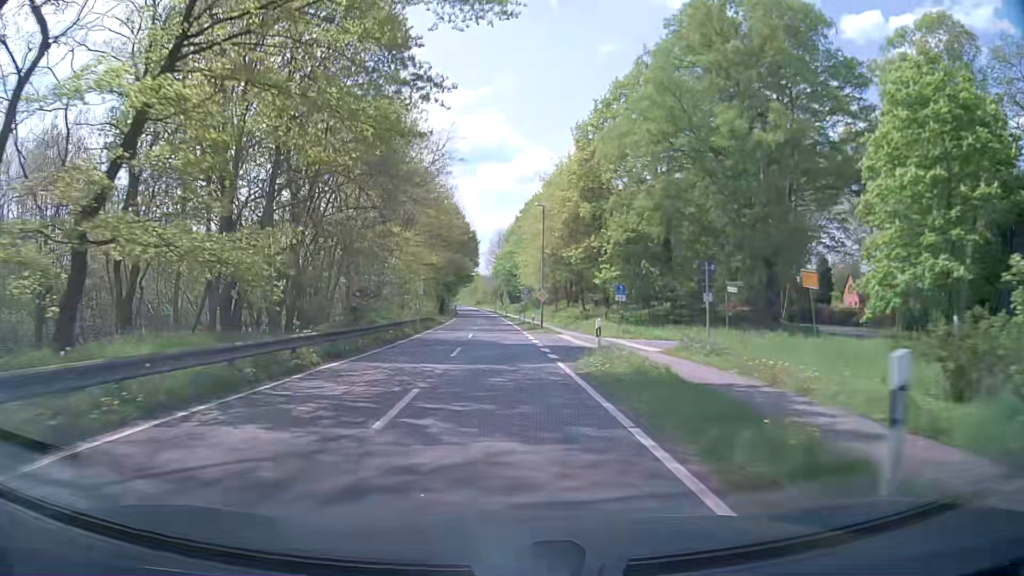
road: tertiary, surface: asphalt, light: Day
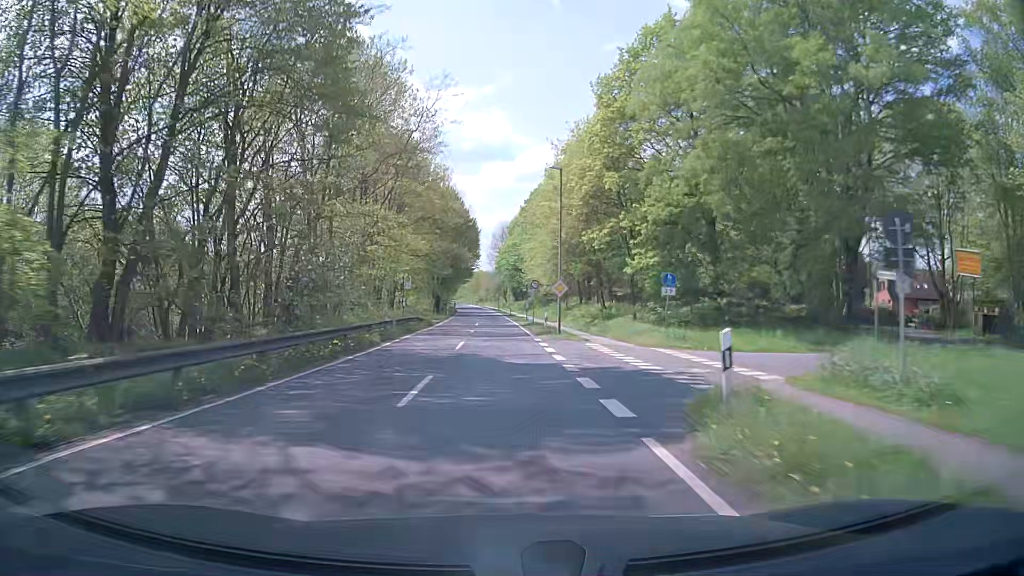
(0.0, +10.3) m; 0°
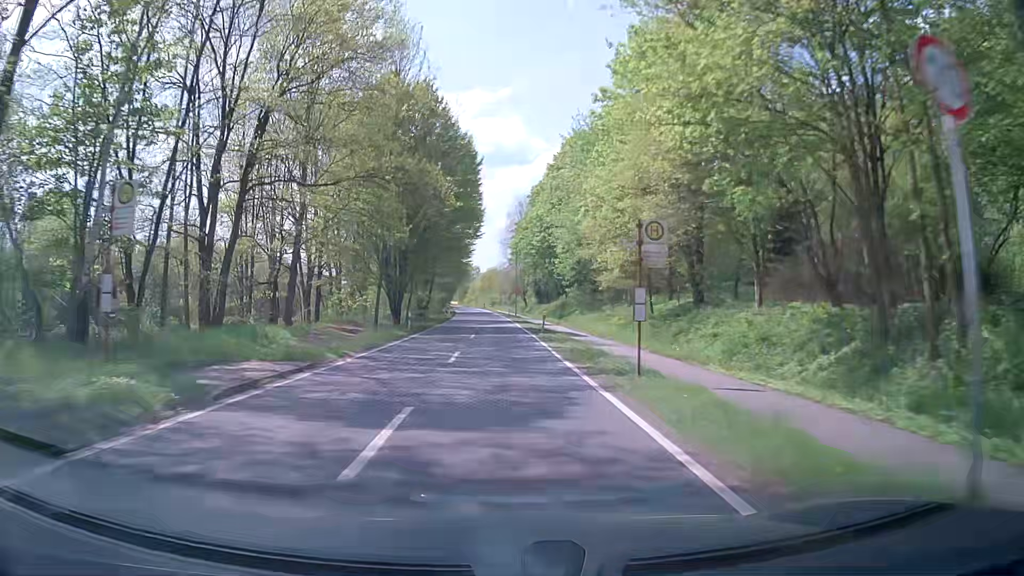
(-0.8, +41.4) m; -1°
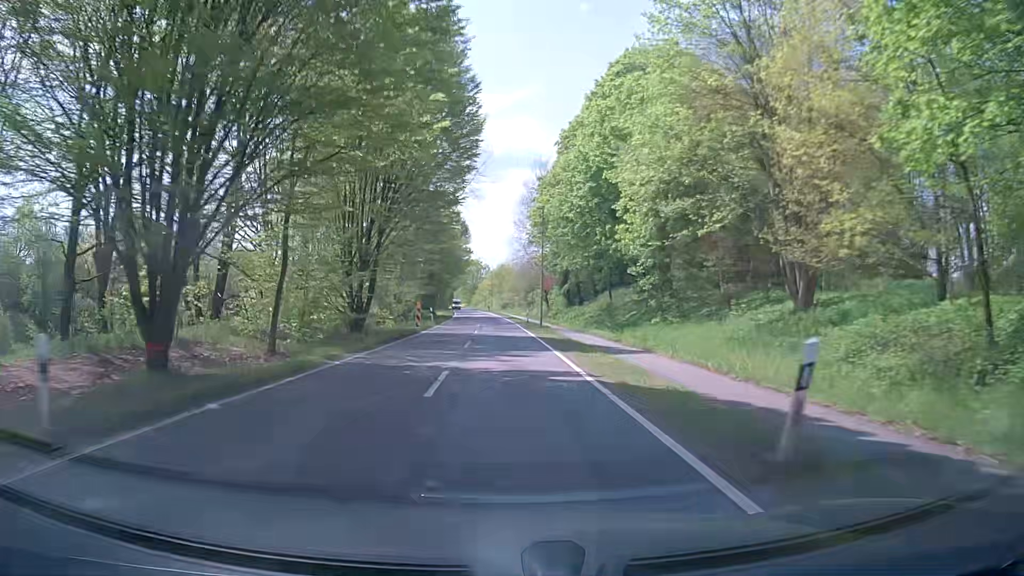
(-0.5, +30.9) m; -2°
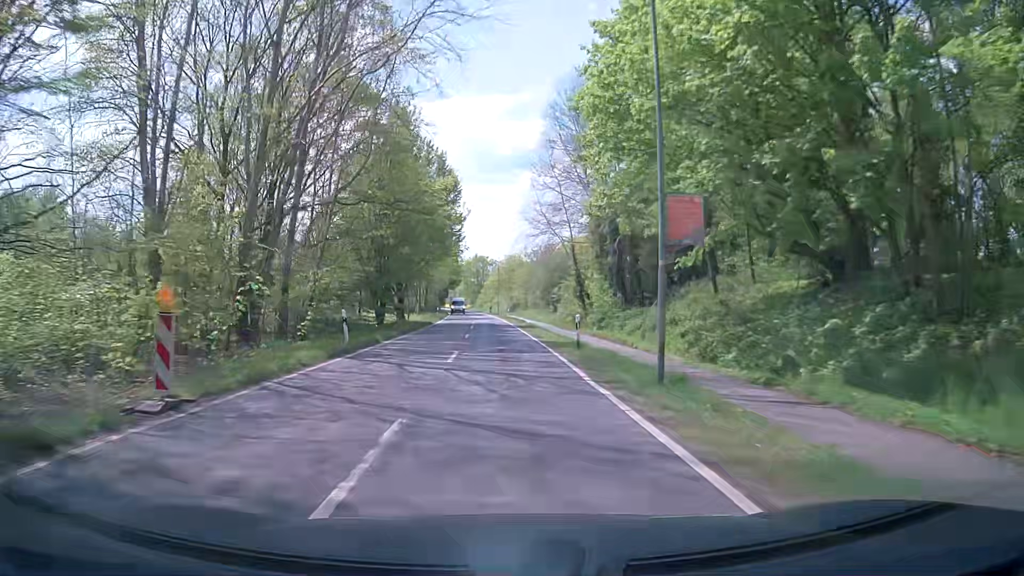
(0.0, +30.7) m; -1°
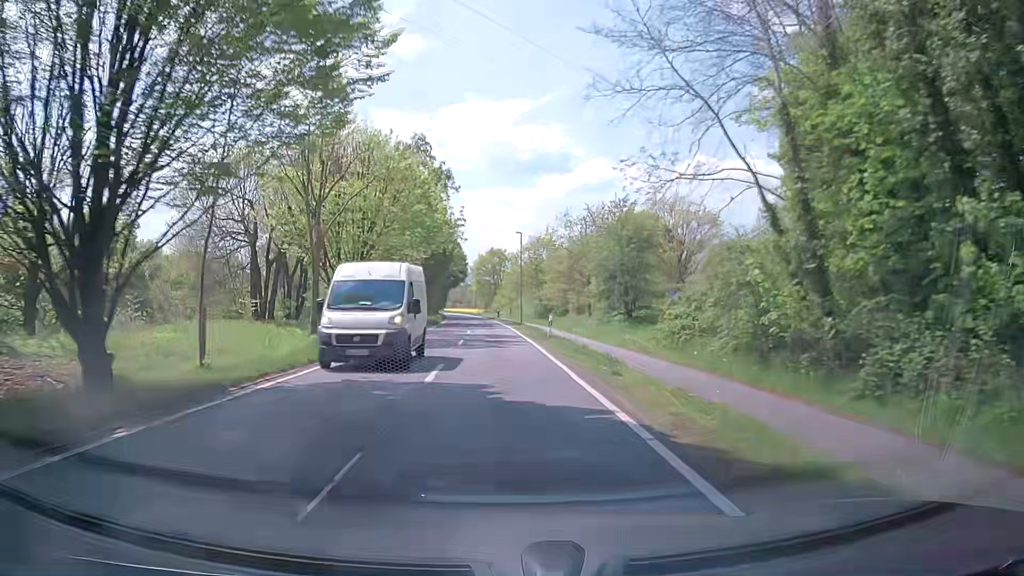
(-0.3, +40.5) m; -1°
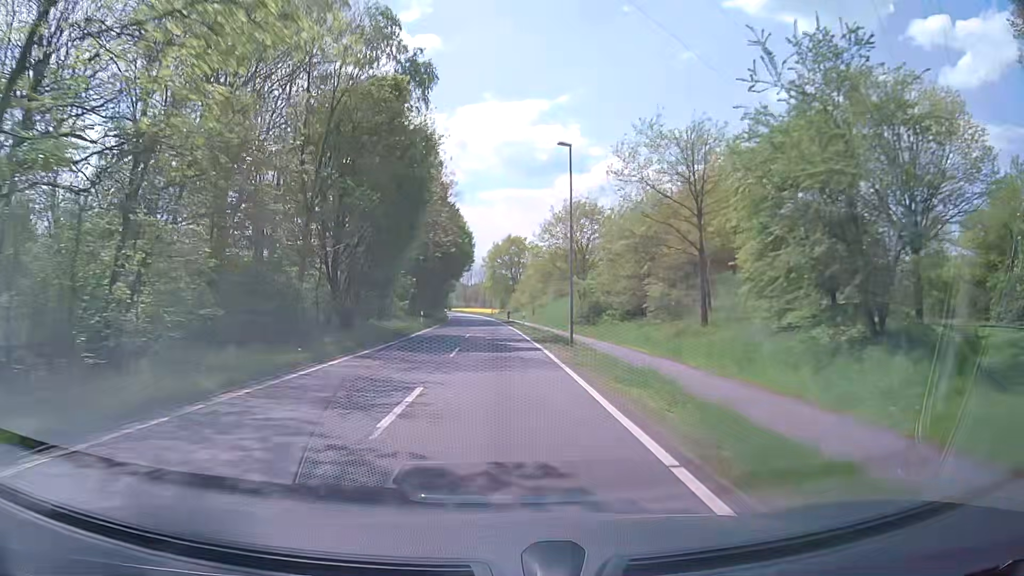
(-0.6, +30.1) m; -2°
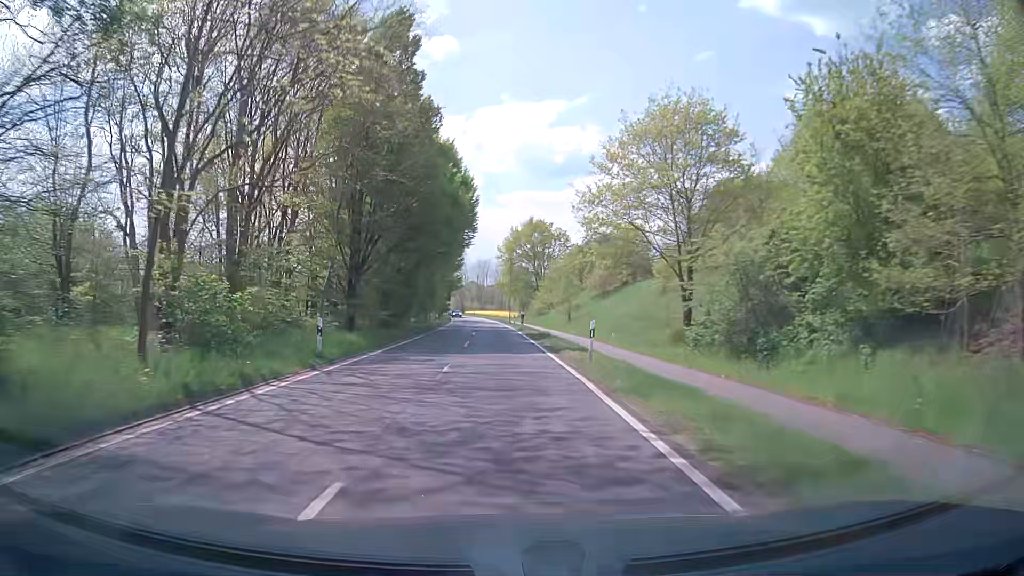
(-0.3, +30.3) m; -1°
(0, +10) (0, +20) (0, +30) (-1, +40) (-1, +50) (-1, +60) (-2, +70) (-2, +80) (-3, +90) (-4, +100) m
